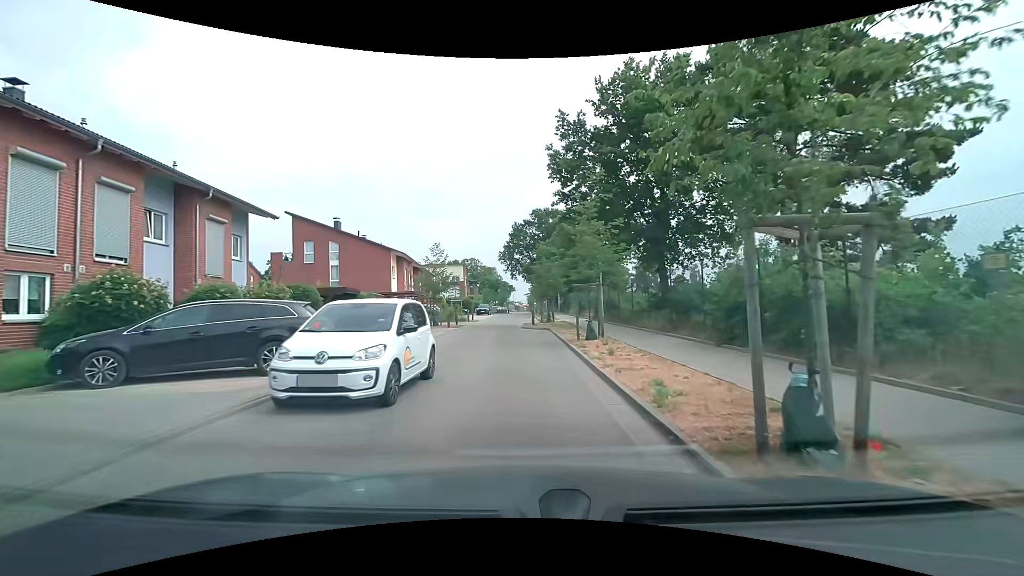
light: Day
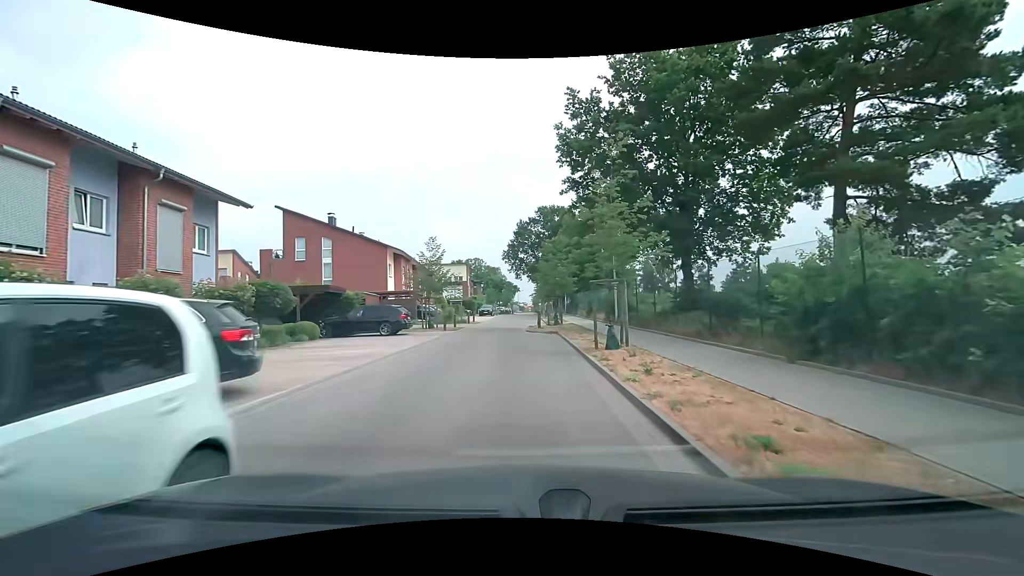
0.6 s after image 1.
(0.0, +3.1) m; -1°
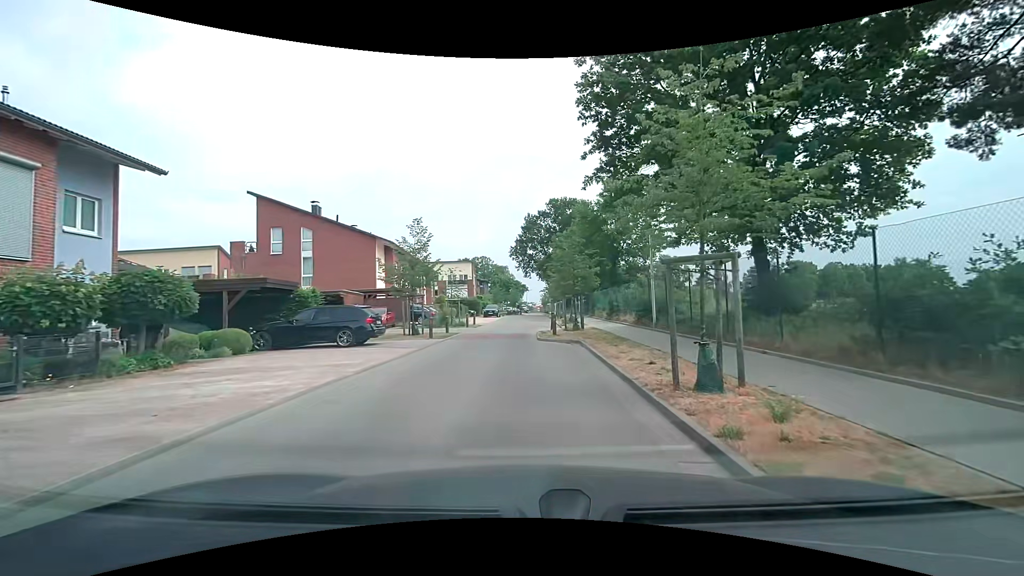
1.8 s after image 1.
(-0.1, +6.4) m; -1°
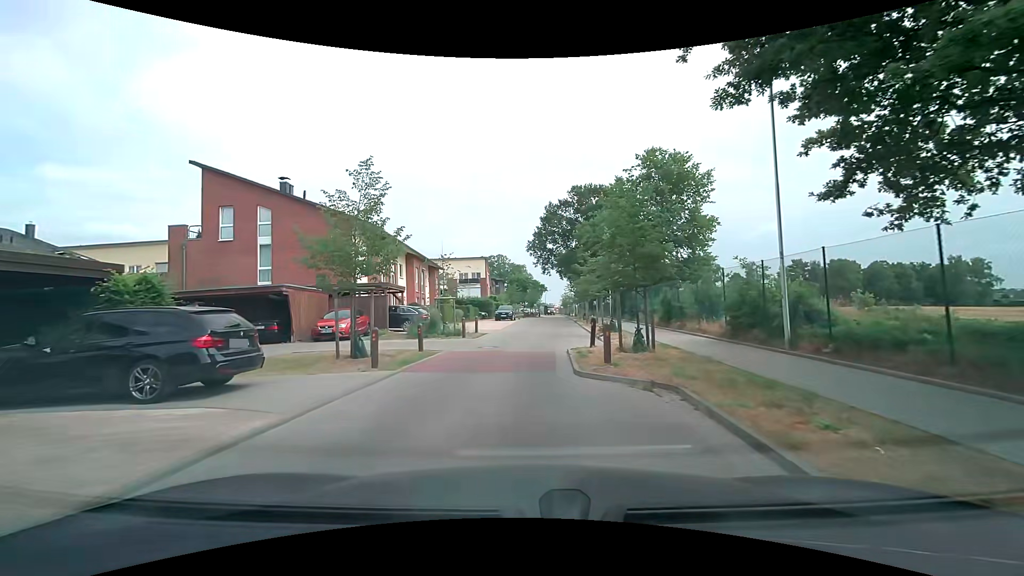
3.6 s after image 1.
(0.0, +9.6) m; -2°
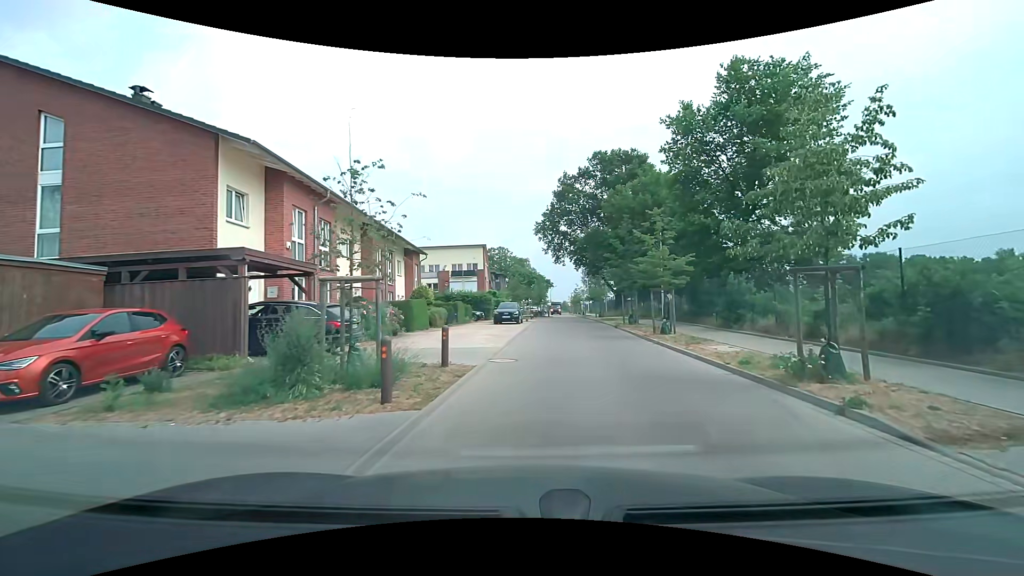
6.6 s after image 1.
(-0.9, +15.1) m; 0°
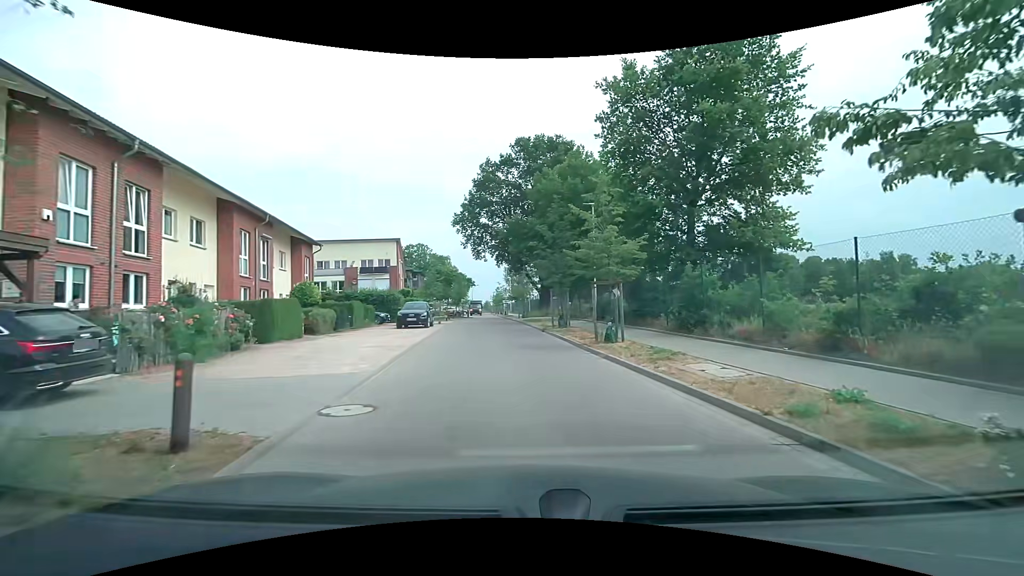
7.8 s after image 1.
(+0.4, +5.6) m; +8°
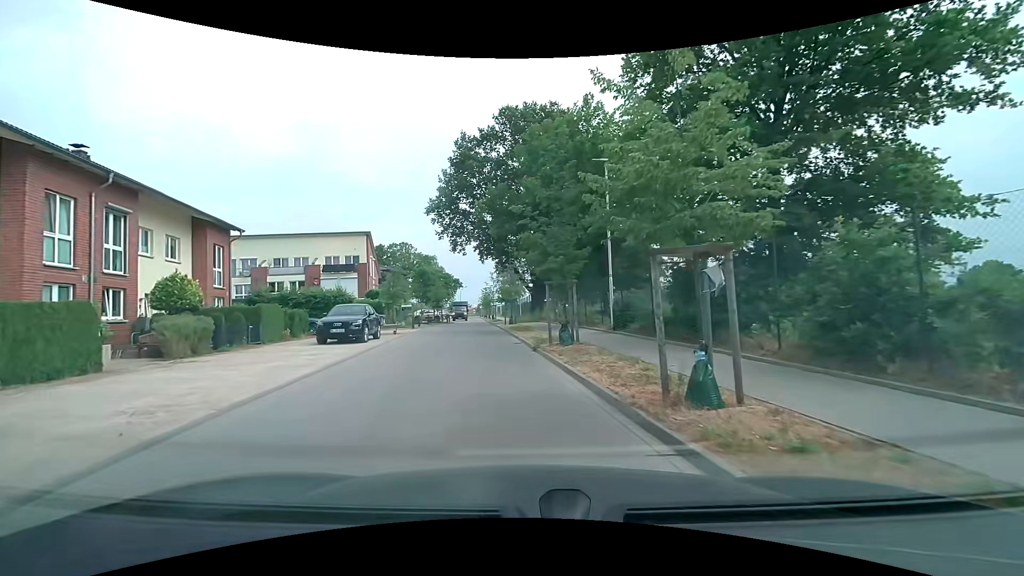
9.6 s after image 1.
(+0.5, +9.3) m; +1°
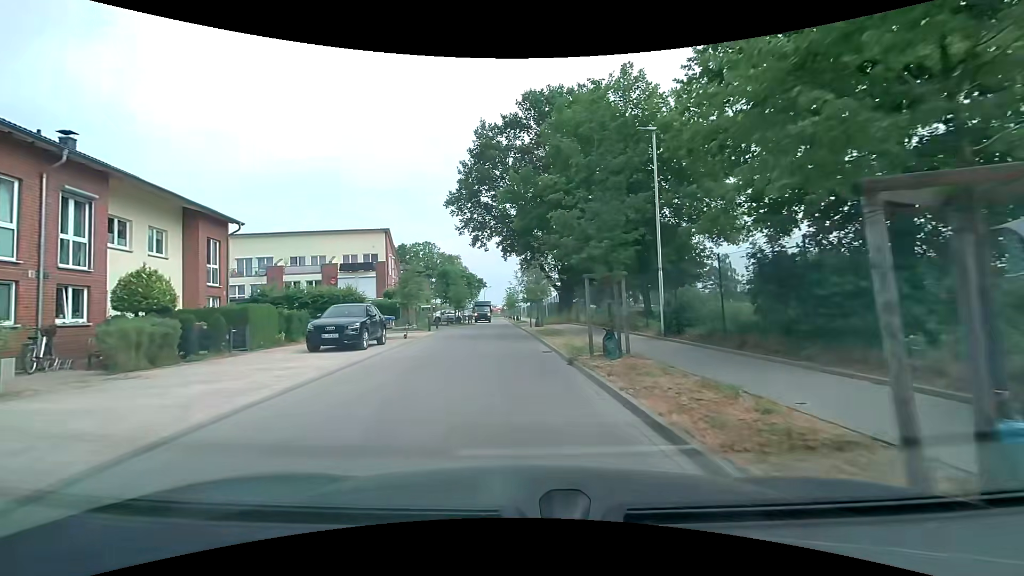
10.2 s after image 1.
(-0.1, +3.4) m; -2°
(0, +10) (-1, +20) (-2, +30) (-2, +40) (-3, +50) (-4, +60) (-5, +70) (-5, +80) (-6, +90) (-8, +100) m
